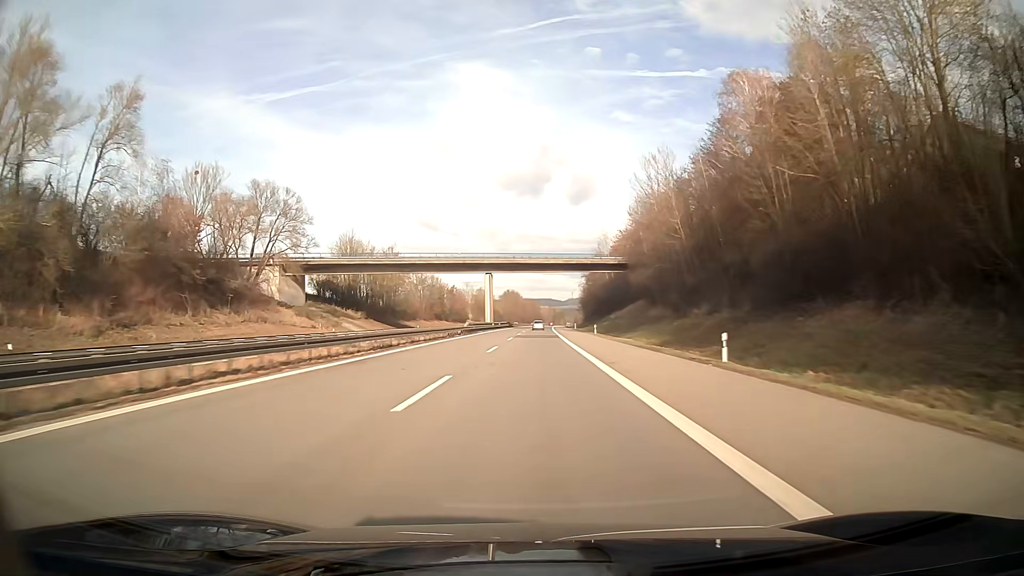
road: motorway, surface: asphalt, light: Day
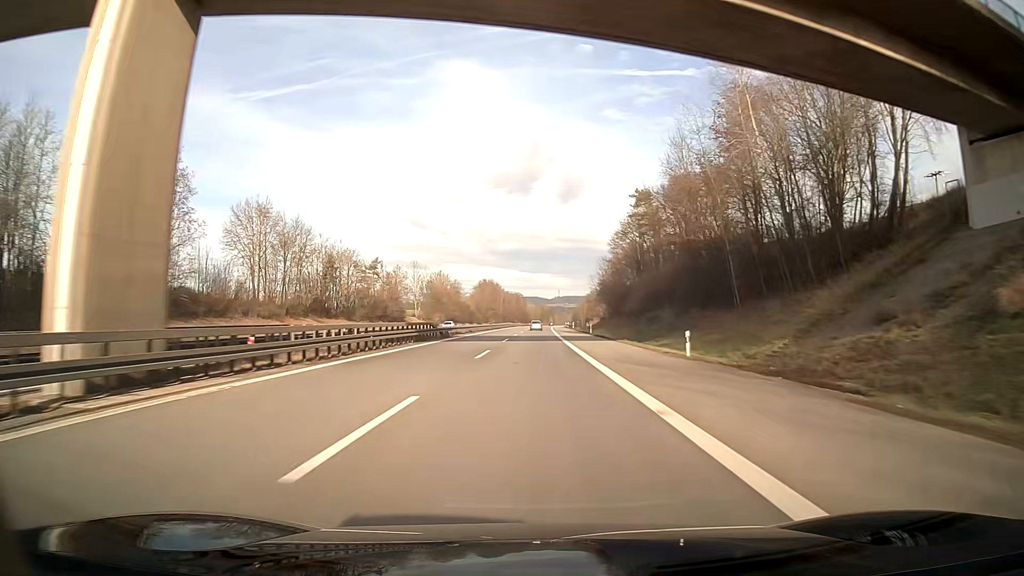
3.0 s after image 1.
(+1.0, +95.4) m; +1°
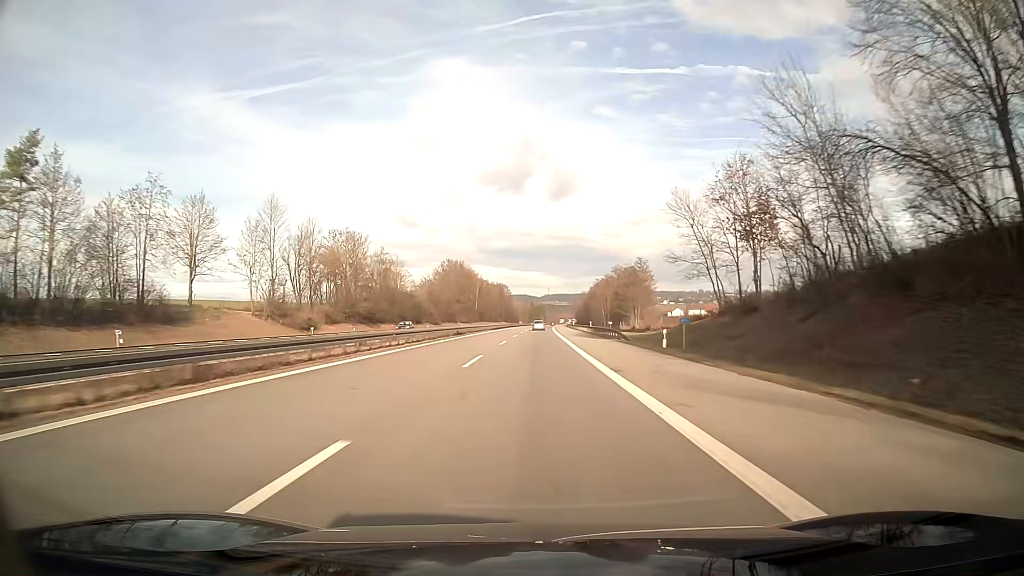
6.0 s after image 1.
(+0.5, +95.4) m; +1°
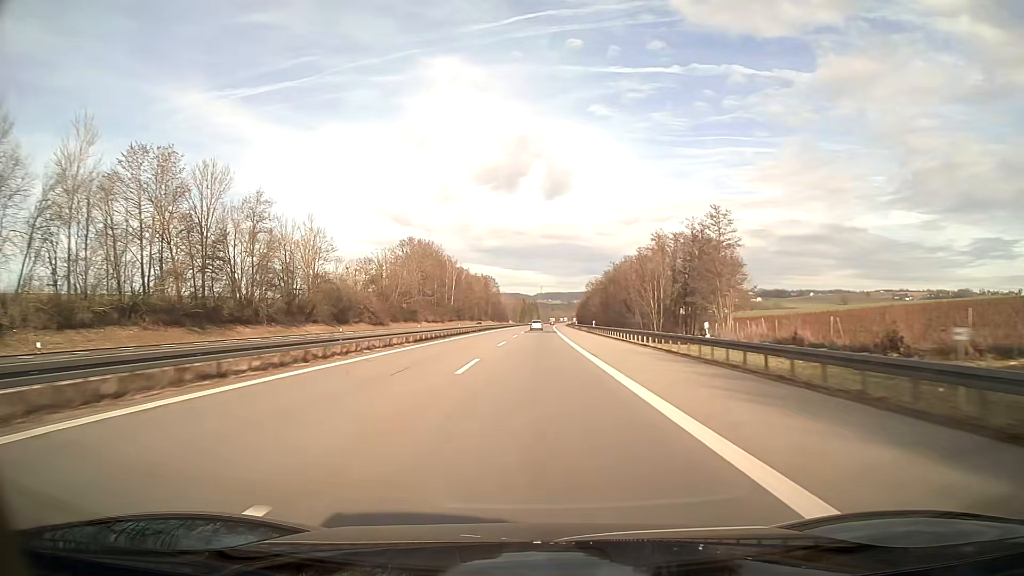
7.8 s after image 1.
(+0.3, +57.2) m; +1°
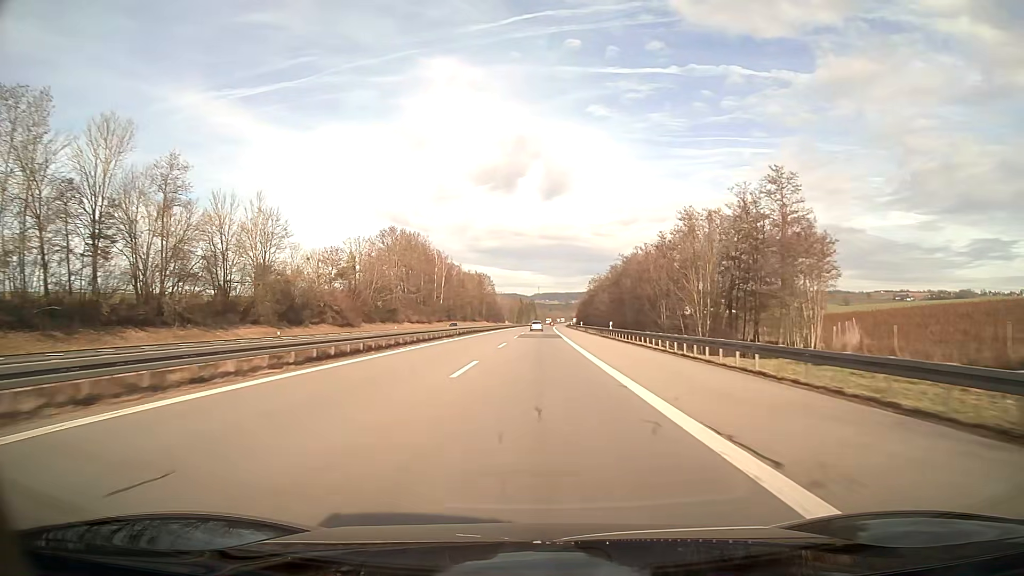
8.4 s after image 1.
(0.0, +19.1) m; 0°
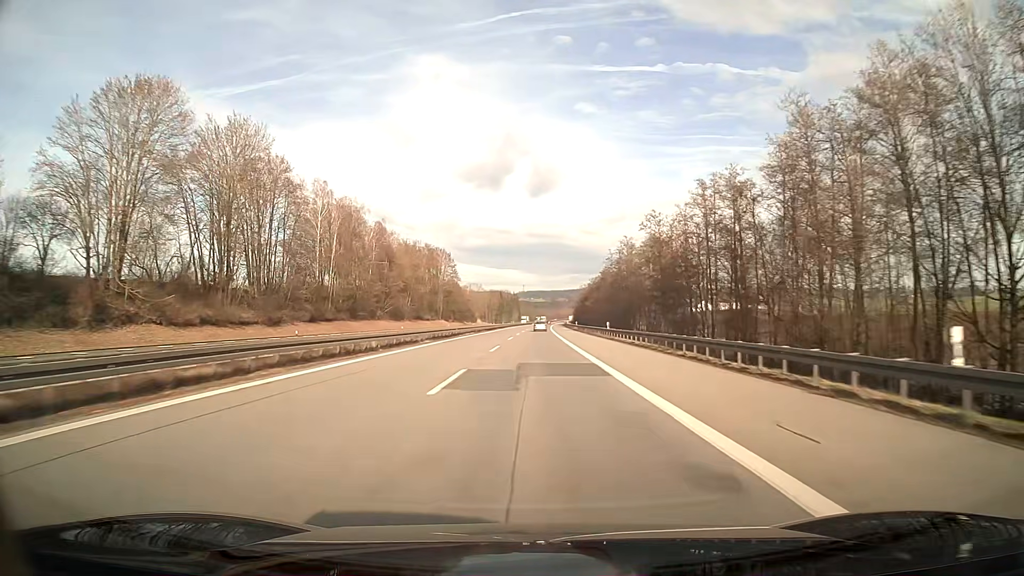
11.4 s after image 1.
(+1.1, +95.3) m; +1°
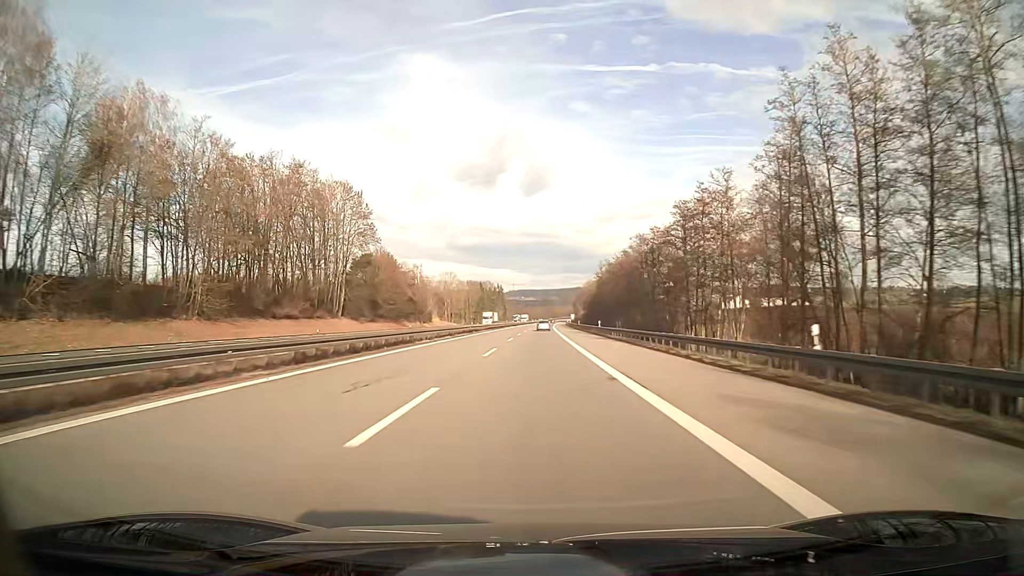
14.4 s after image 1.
(+0.6, +95.3) m; +1°
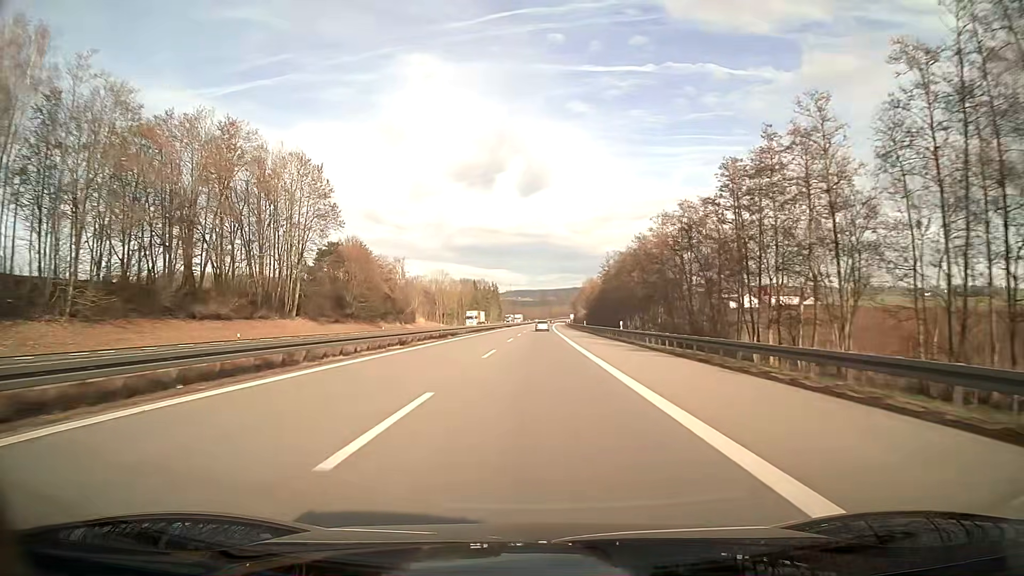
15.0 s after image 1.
(0.0, +19.1) m; 0°
